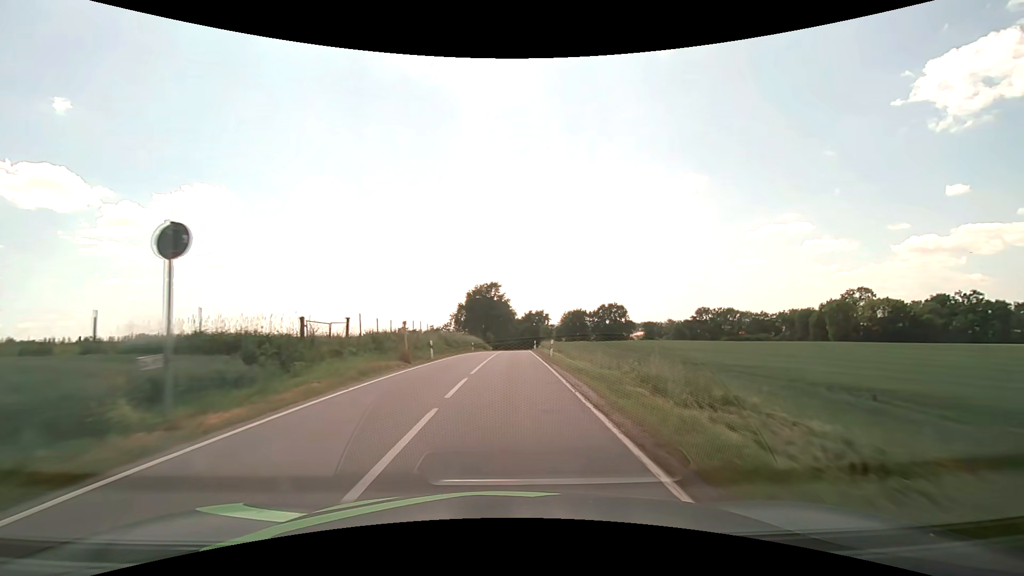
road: secondary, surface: asphalt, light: Day
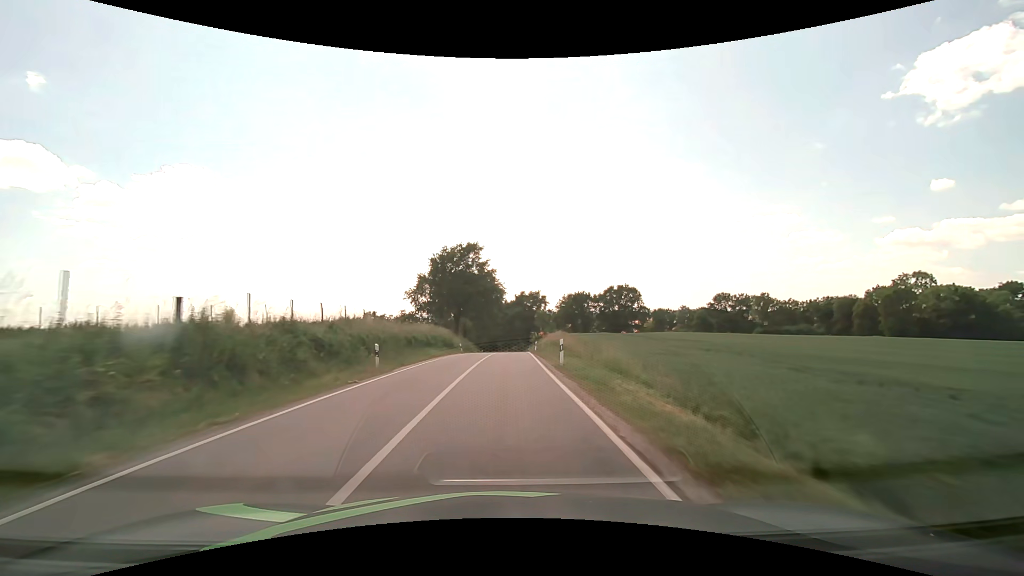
(+0.4, +36.4) m; +1°
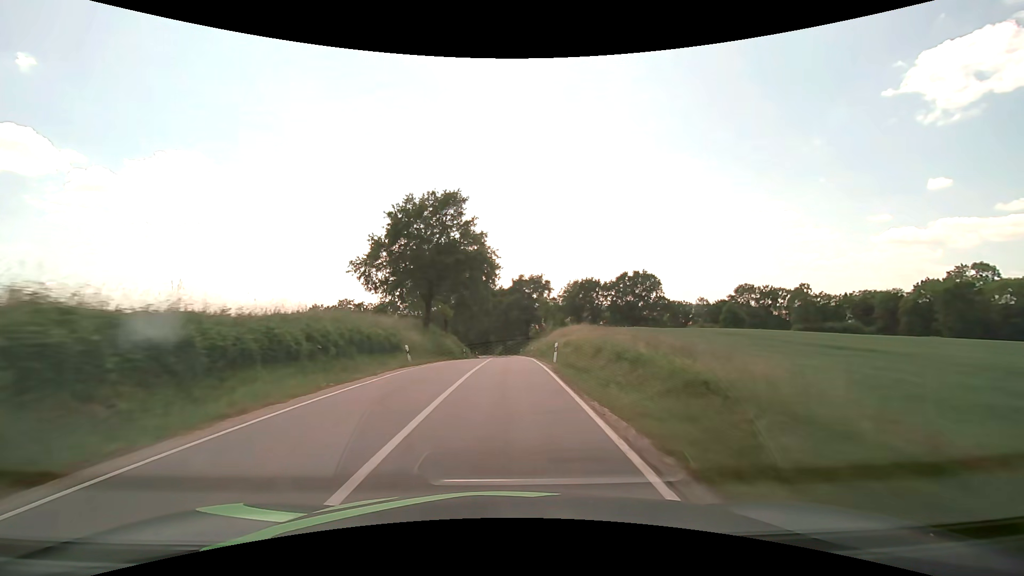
(+0.1, +23.7) m; +1°
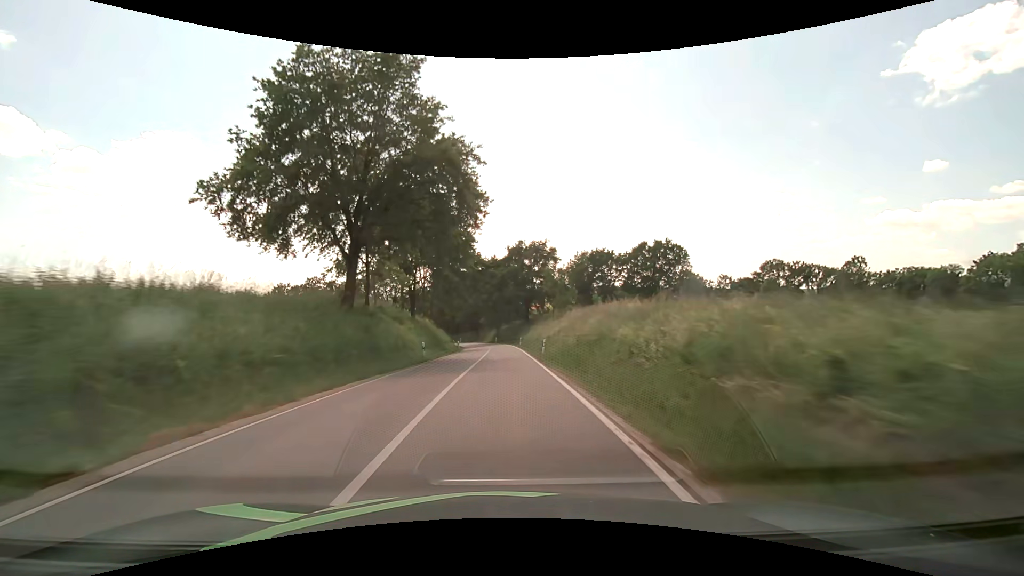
(+0.1, +22.9) m; 0°
(0, +10) (0, +20) (0, +30) (0, +40) (0, +50) (-1, +60) (-2, +70) (-3, +80) (-5, +90) (-8, +99) m
